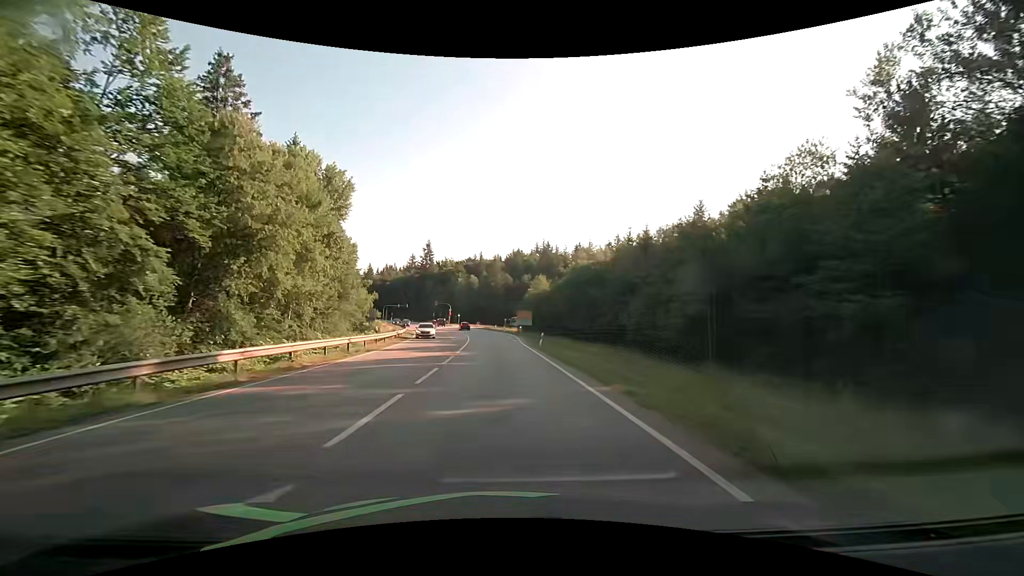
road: secondary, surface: asphalt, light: Day
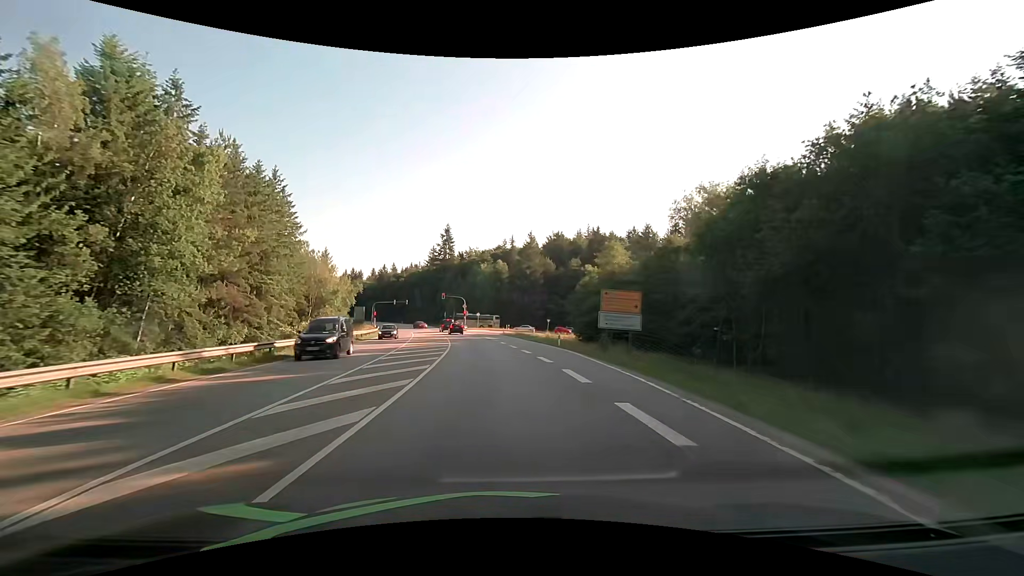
(-1.6, +47.4) m; -4°
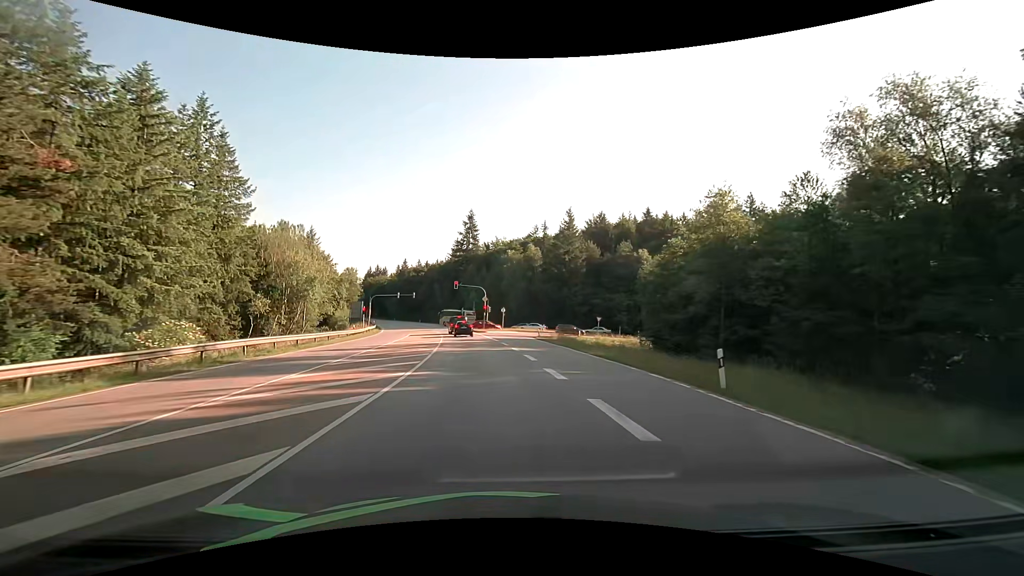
(-0.6, +23.6) m; -3°
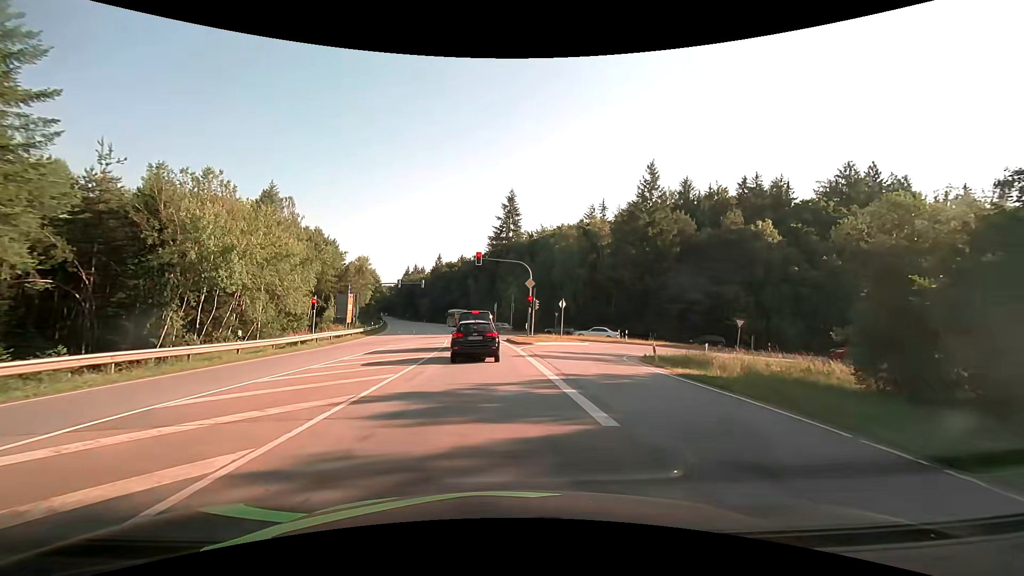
(-1.2, +28.8) m; -5°
(0, +10) (-1, +20) (-2, +30) (-3, +40) (-4, +50) (-6, +60) (-7, +70) (-9, +79) (-11, +89) (-13, +99) m
